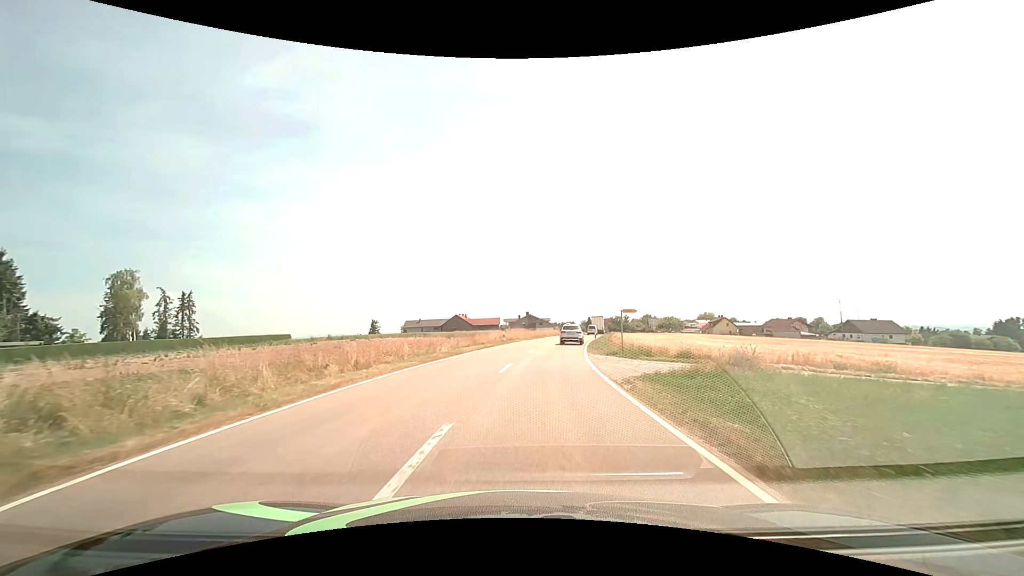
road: tertiary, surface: asphalt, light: Day
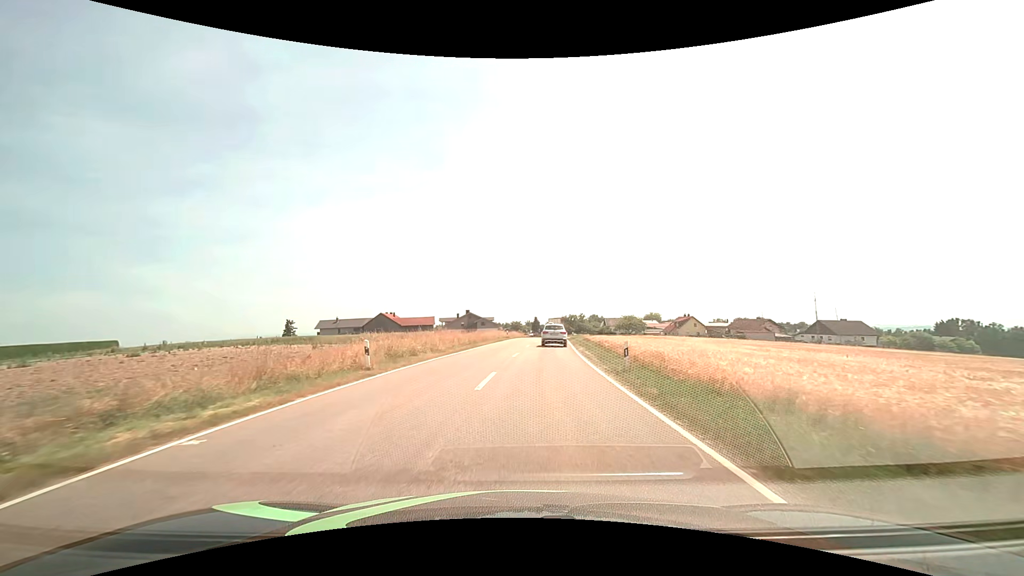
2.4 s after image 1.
(+1.4, +27.7) m; +6°
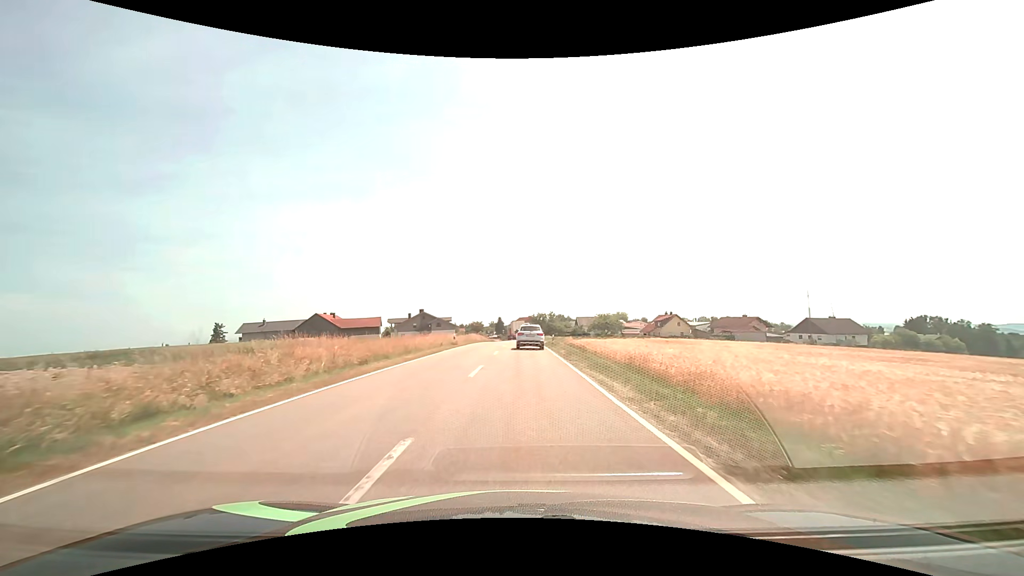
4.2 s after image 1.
(+0.8, +20.4) m; +4°
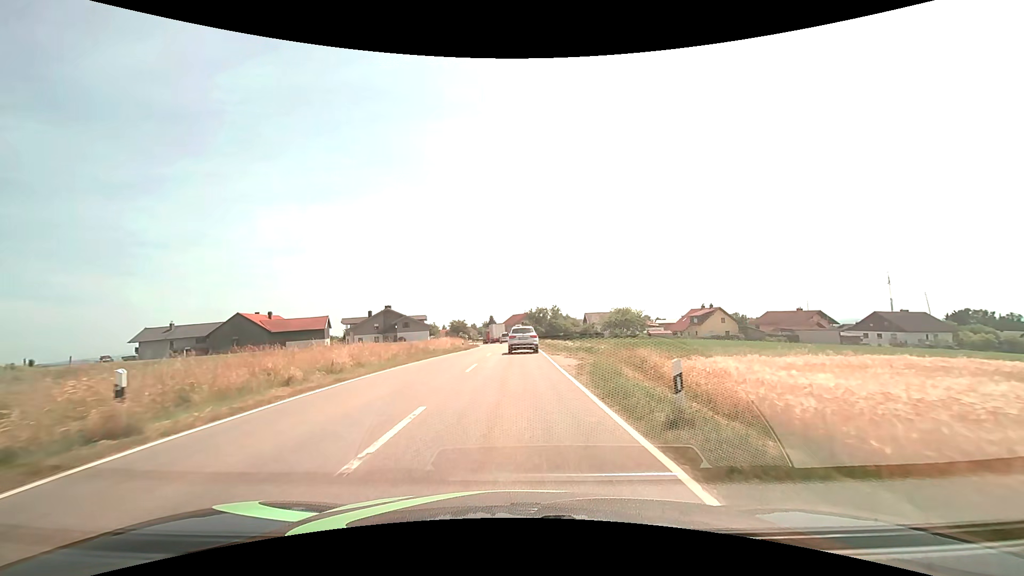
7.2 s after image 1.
(+0.5, +32.7) m; +1°
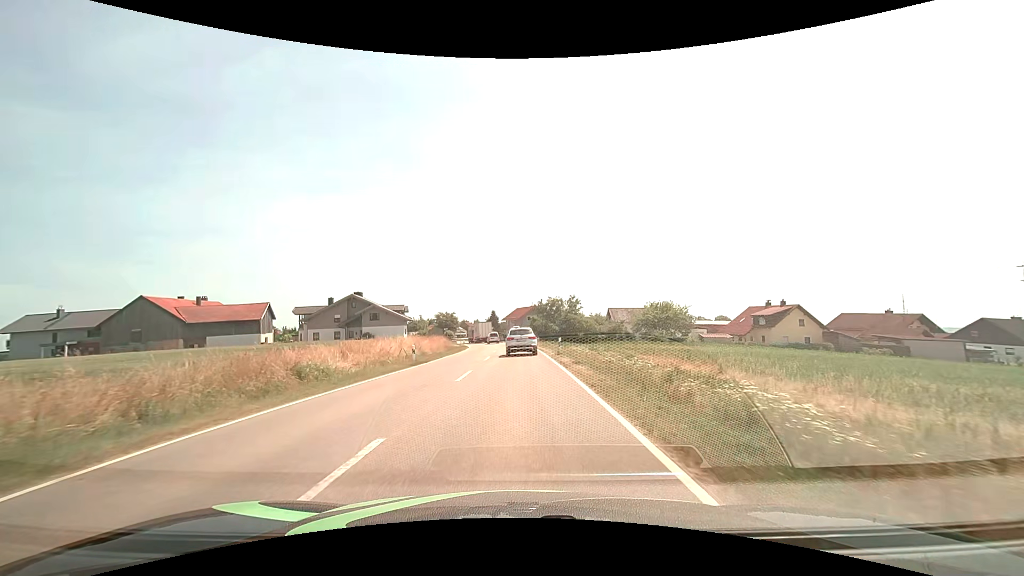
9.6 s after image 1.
(0.0, +26.1) m; 0°
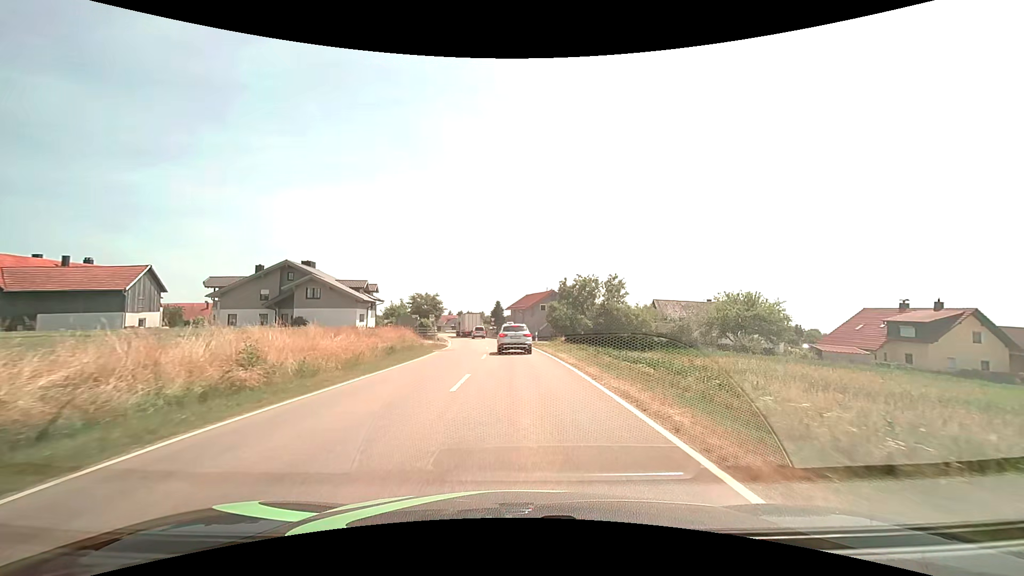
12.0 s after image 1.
(-0.4, +26.6) m; -1°
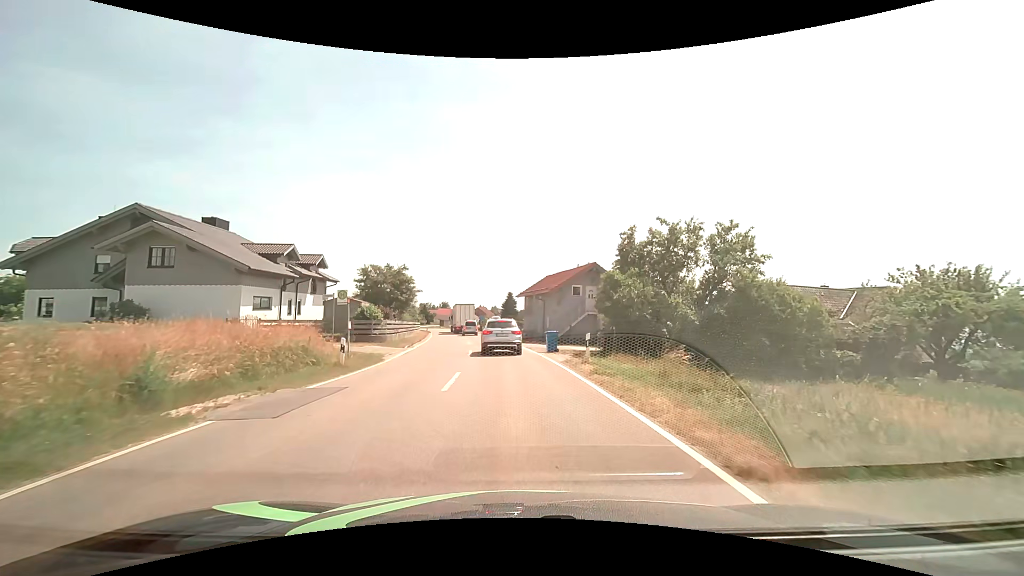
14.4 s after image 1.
(-0.2, +24.2) m; -1°
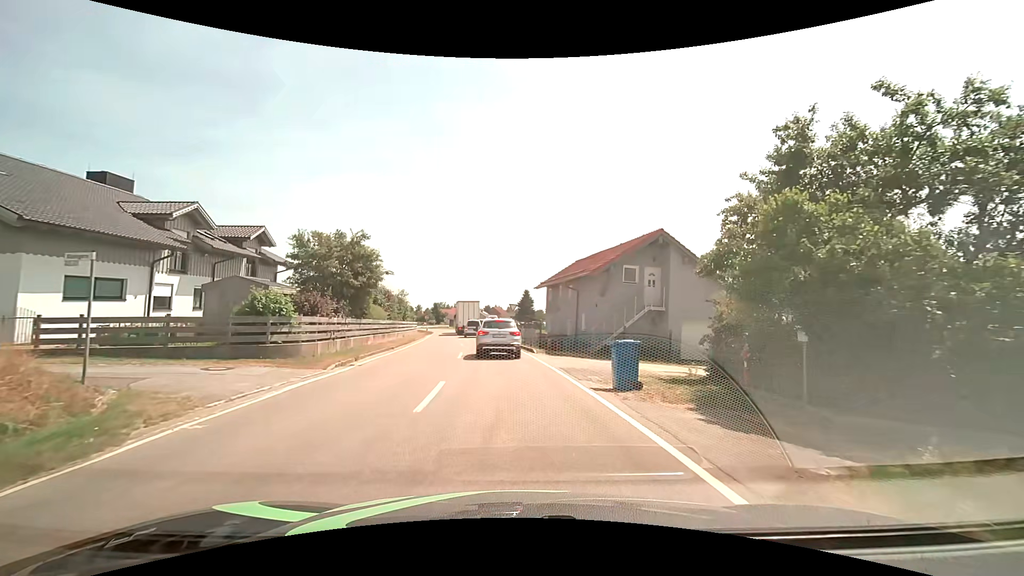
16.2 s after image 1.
(-0.3, +13.8) m; -2°
(0, +10) (-1, +20) (-2, +30) (-3, +40) (-4, +50) (-5, +60) (-7, +70) (-8, +80) (-9, +89) (-12, +99) m
